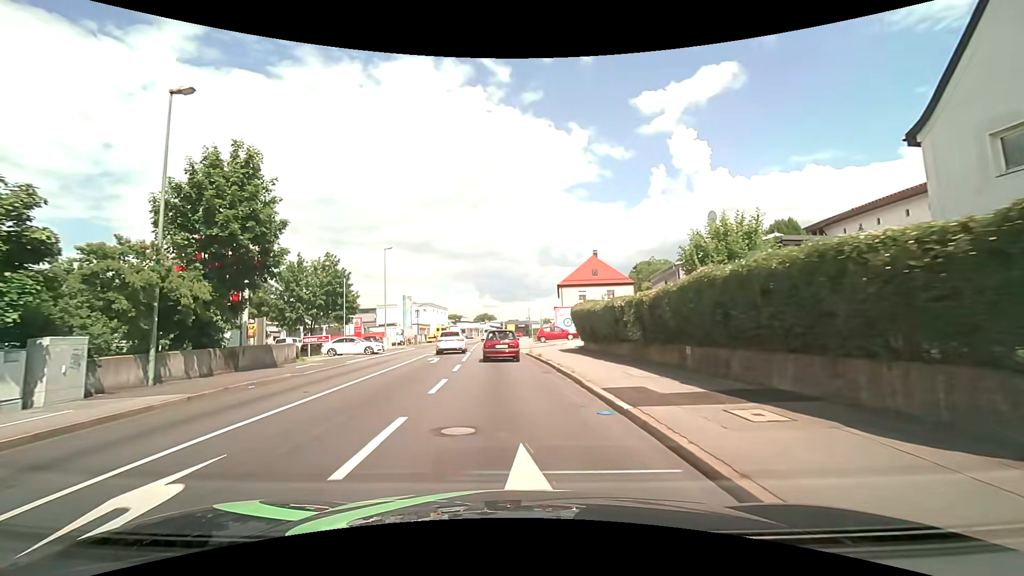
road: tertiary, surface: asphalt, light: Day
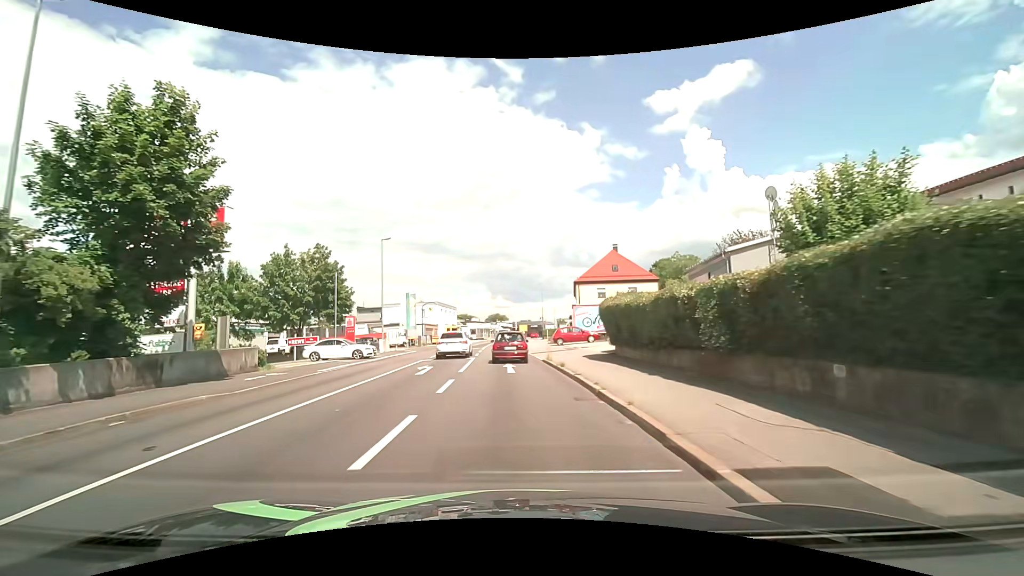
(-0.1, +5.7) m; -1°
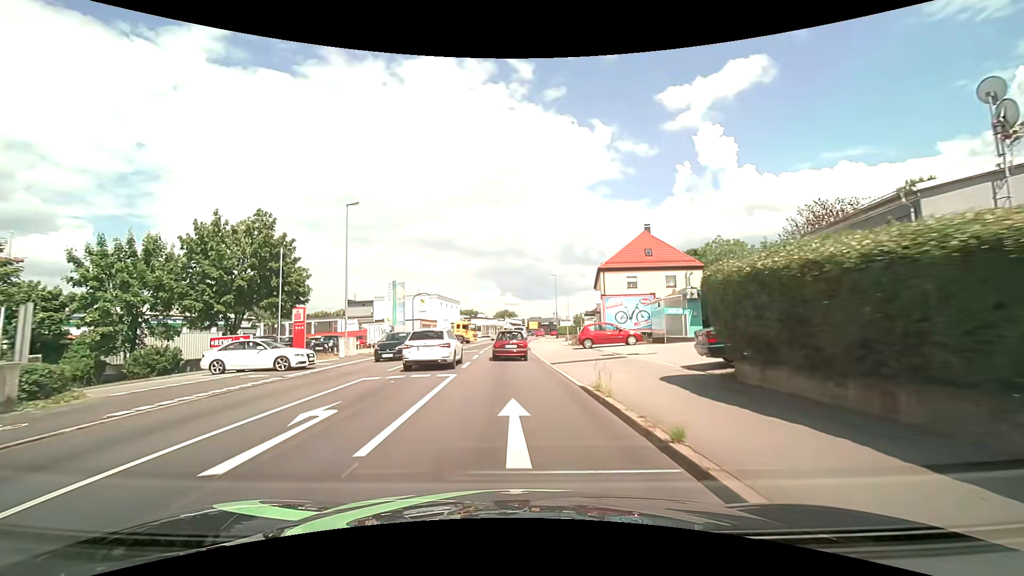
(-0.3, +11.7) m; -2°
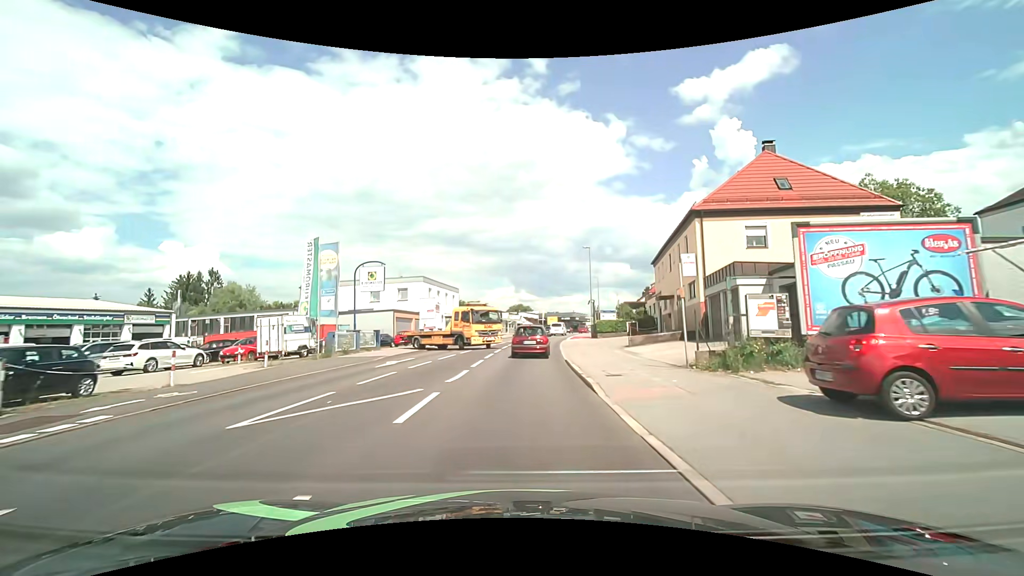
(-0.5, +23.6) m; -2°
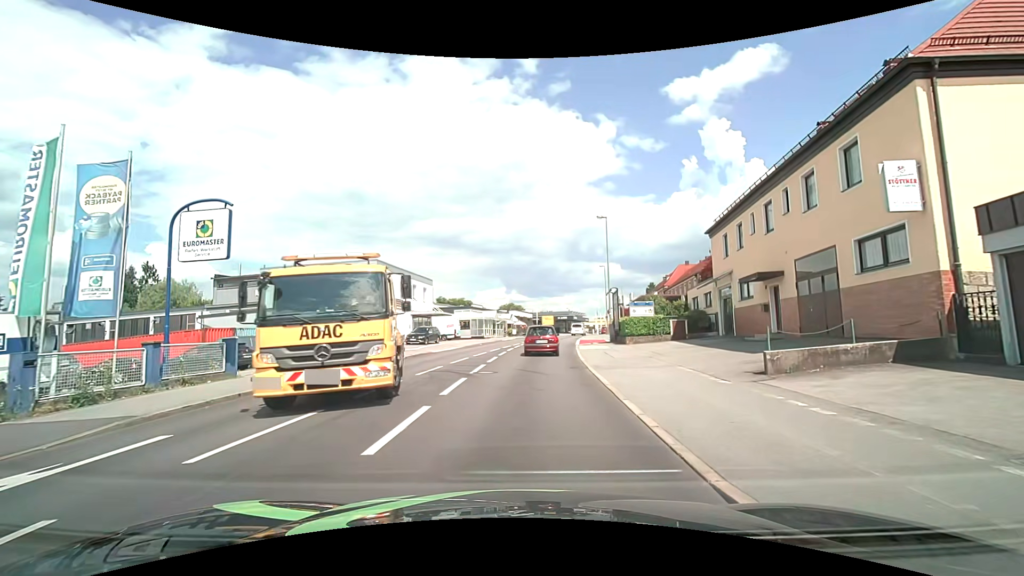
(+0.1, +15.1) m; +1°
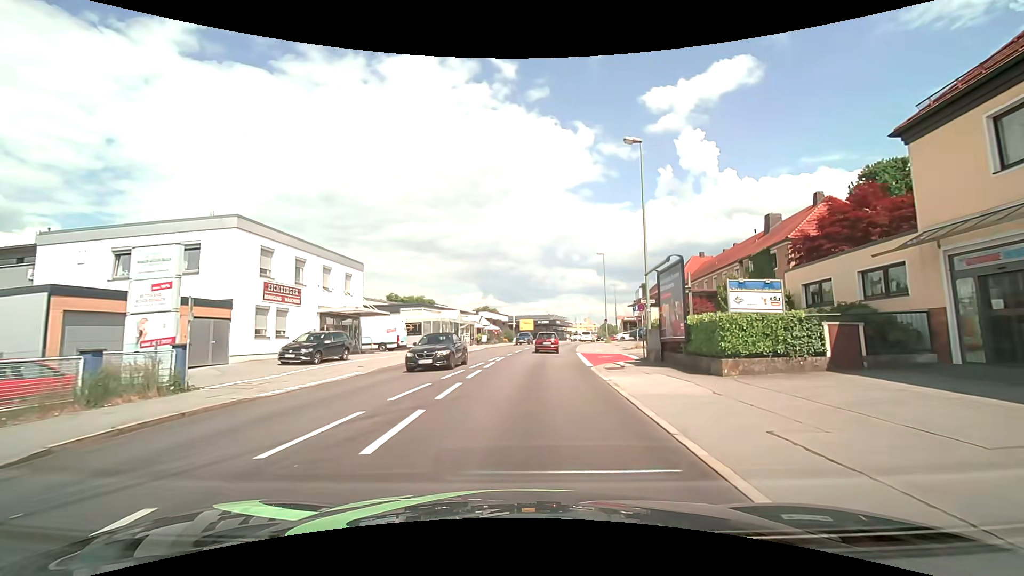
(+0.5, +18.6) m; +3°
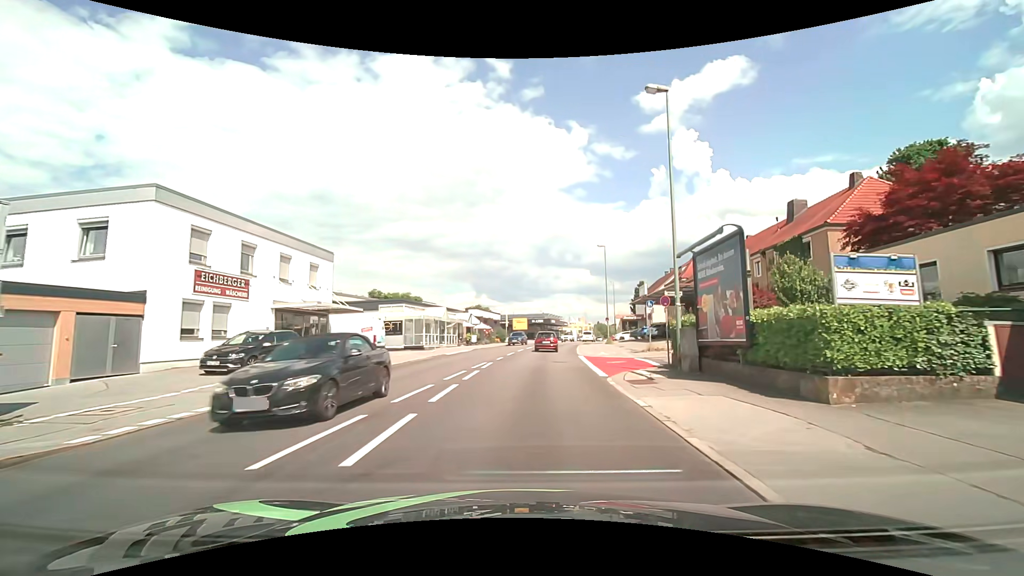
(0.0, +5.1) m; +1°
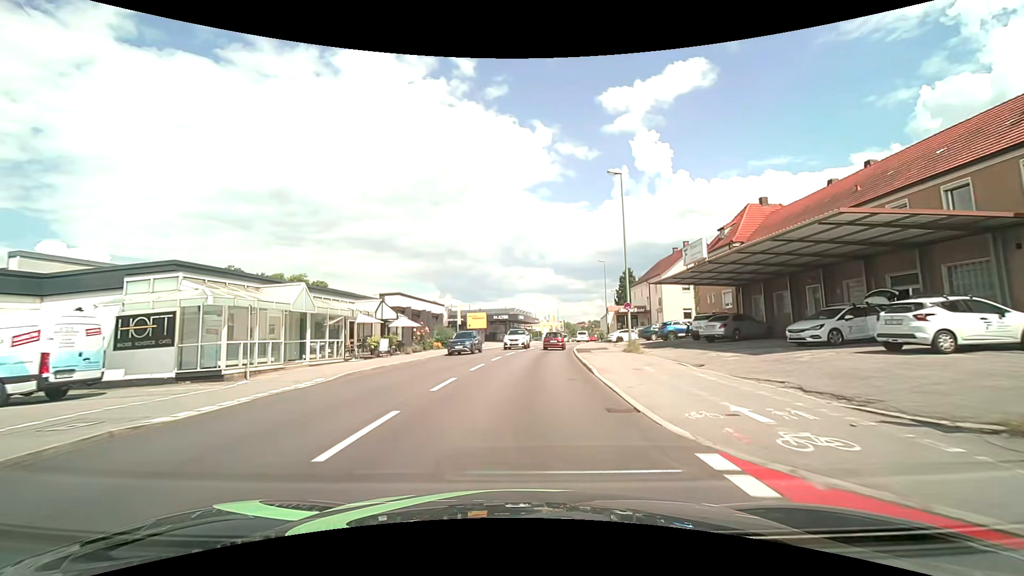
(+0.8, +24.3) m; +4°
(0, +10) (+1, +20) (+1, +30) (+3, +40) (+4, +50) (+5, +60) (+7, +70) (+9, +79) (+11, +89) (+13, +99) m
